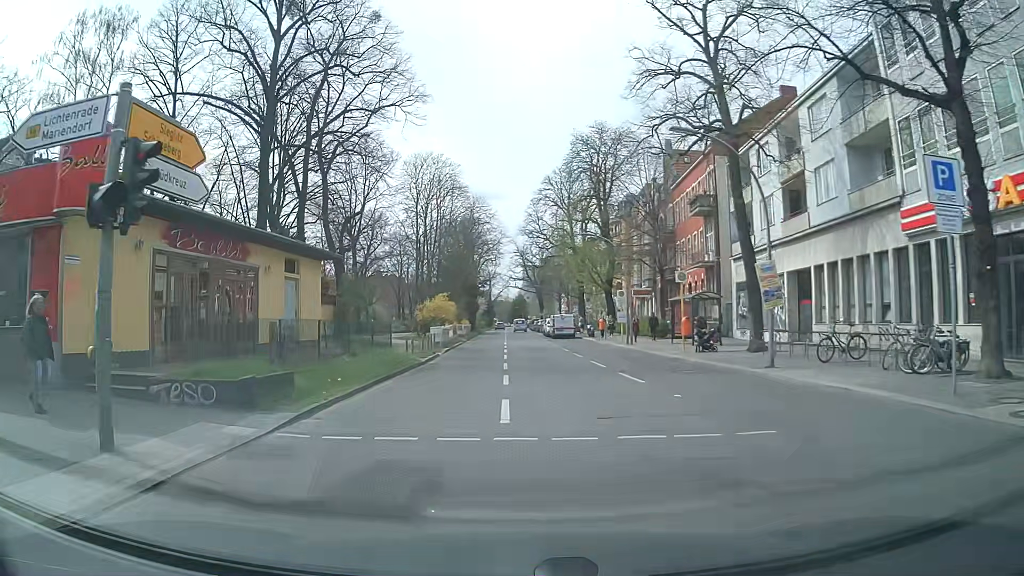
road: secondary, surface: asphalt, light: Day
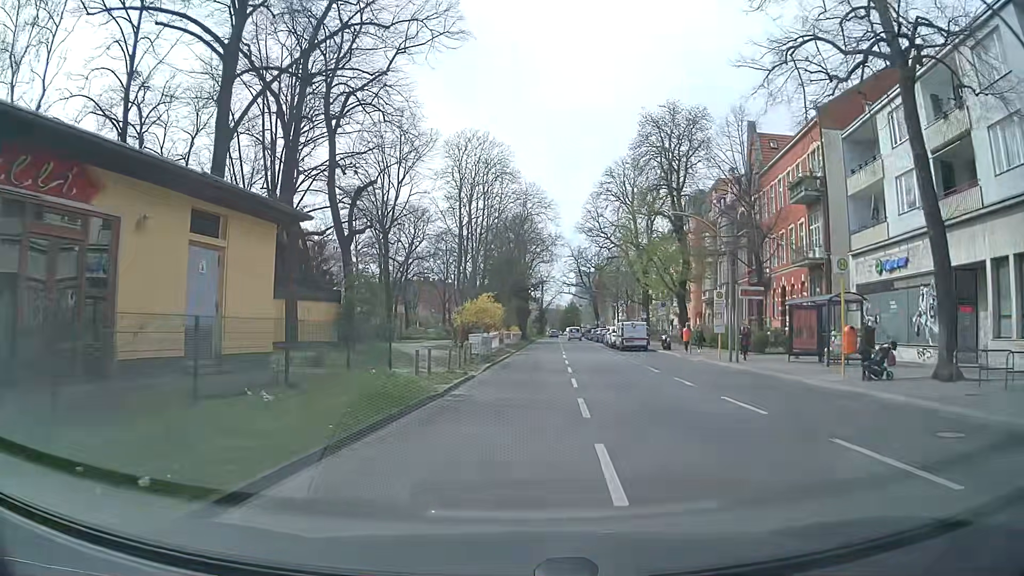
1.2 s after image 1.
(-0.5, +10.3) m; -5°
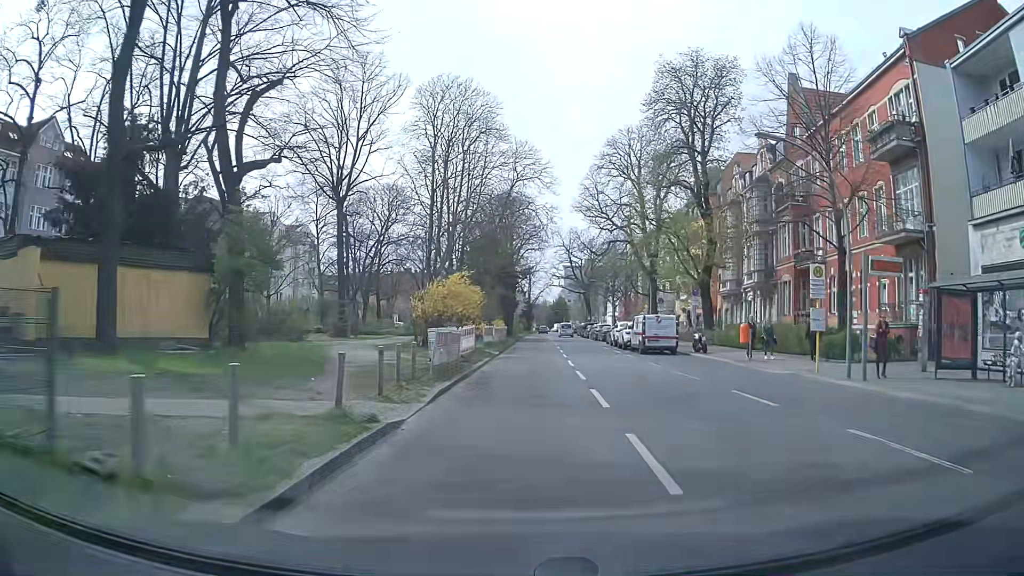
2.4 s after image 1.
(+0.2, +12.0) m; +2°
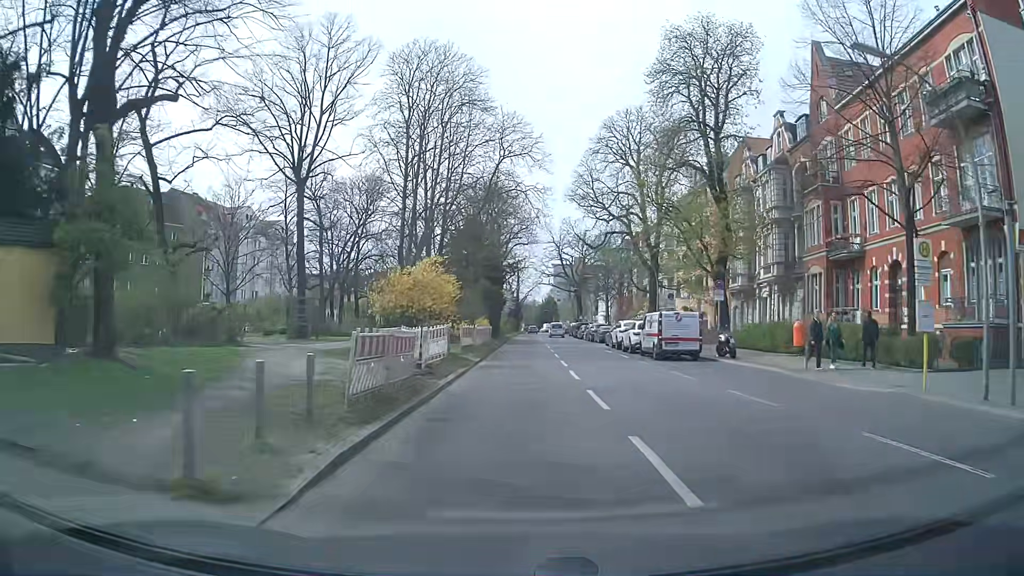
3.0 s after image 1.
(+0.1, +6.5) m; +1°
